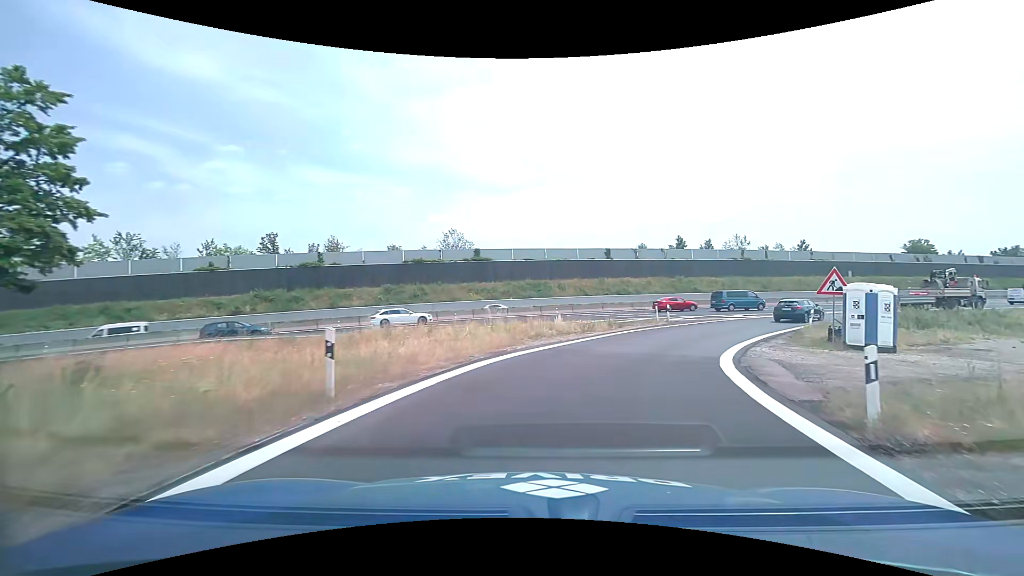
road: motorway_link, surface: asphalt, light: Day
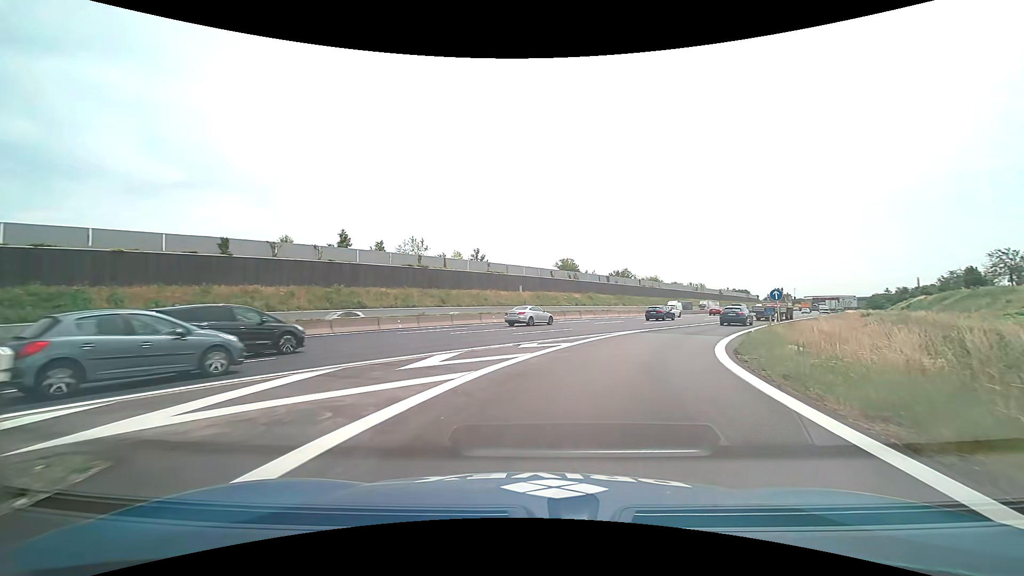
(+8.7, +27.4) m; +36°
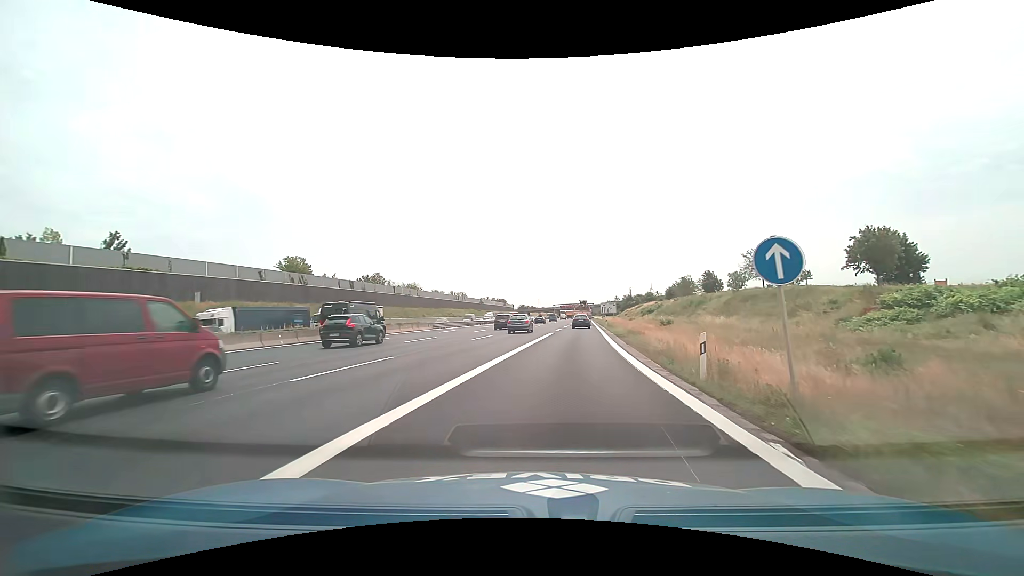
(+8.1, +27.5) m; +28°
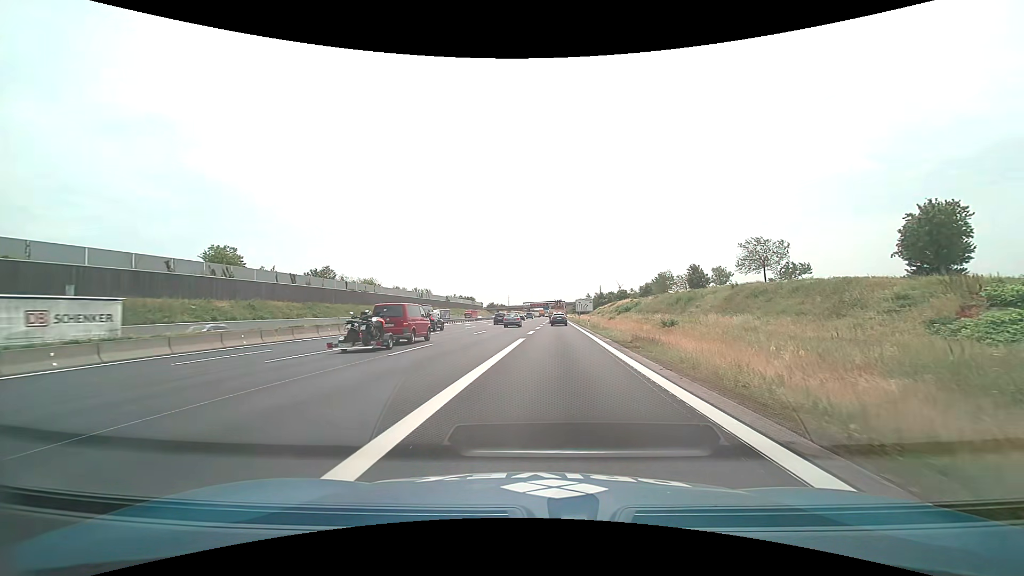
(+0.2, +12.0) m; +3°
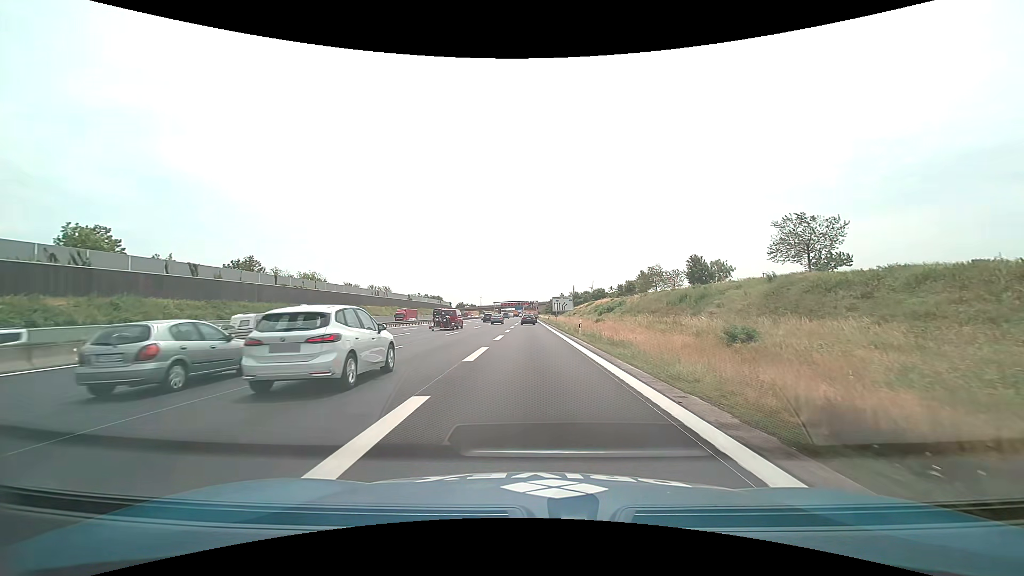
(+0.7, +18.5) m; +3°
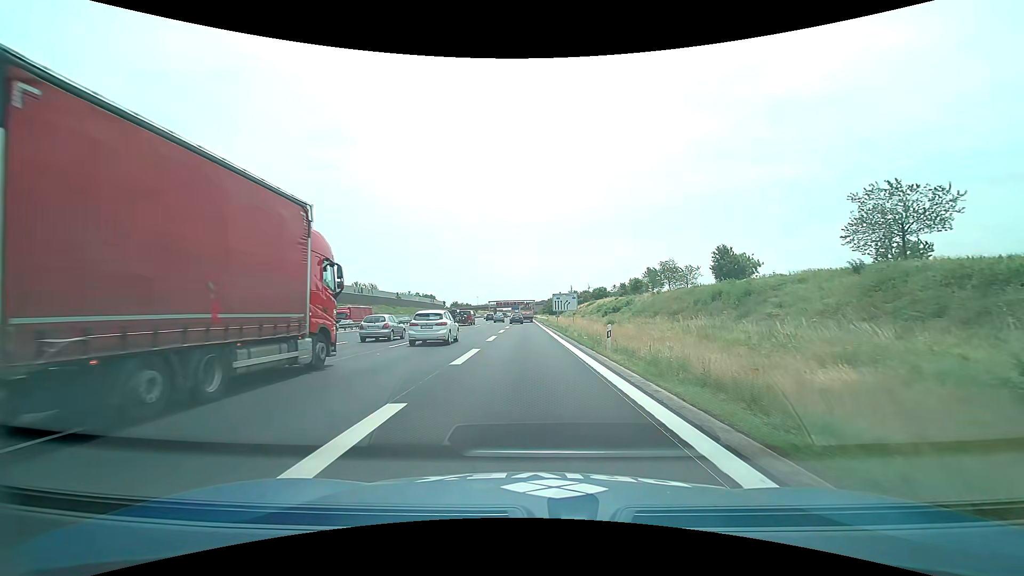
(+0.1, +12.8) m; +1°
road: motorway
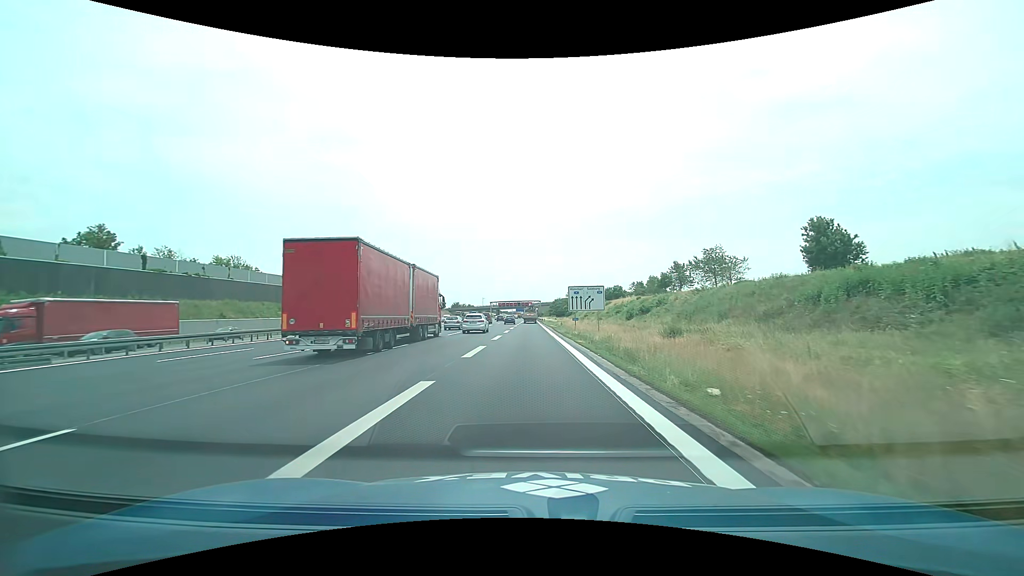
(-0.2, +21.7) m; -1°
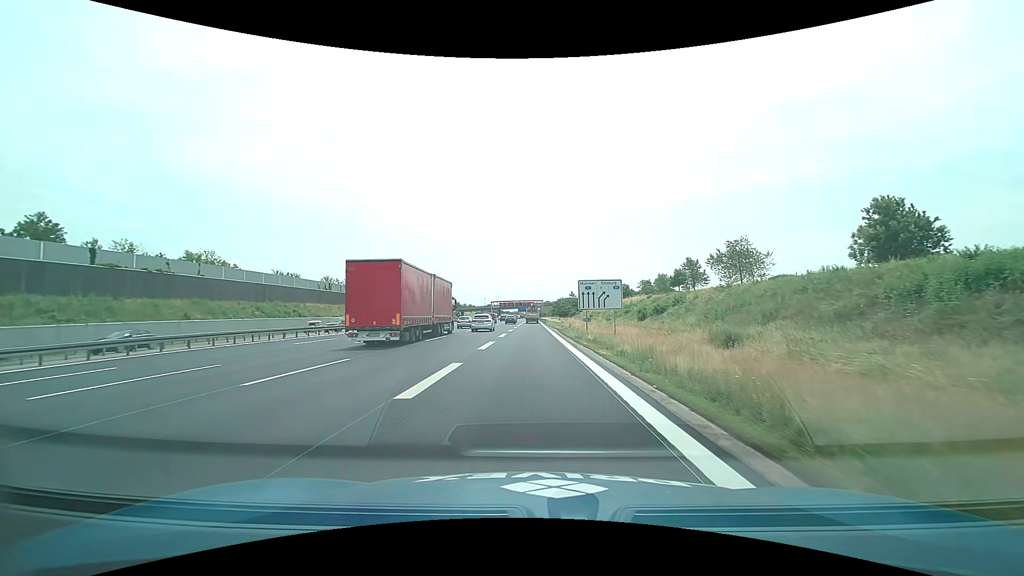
(0.0, +8.3) m; 0°
(0, +10) (0, +20) (0, +30) (0, +40) (0, +50) (0, +60) (0, +70) (0, +80) (0, +90) (0, +100) m
